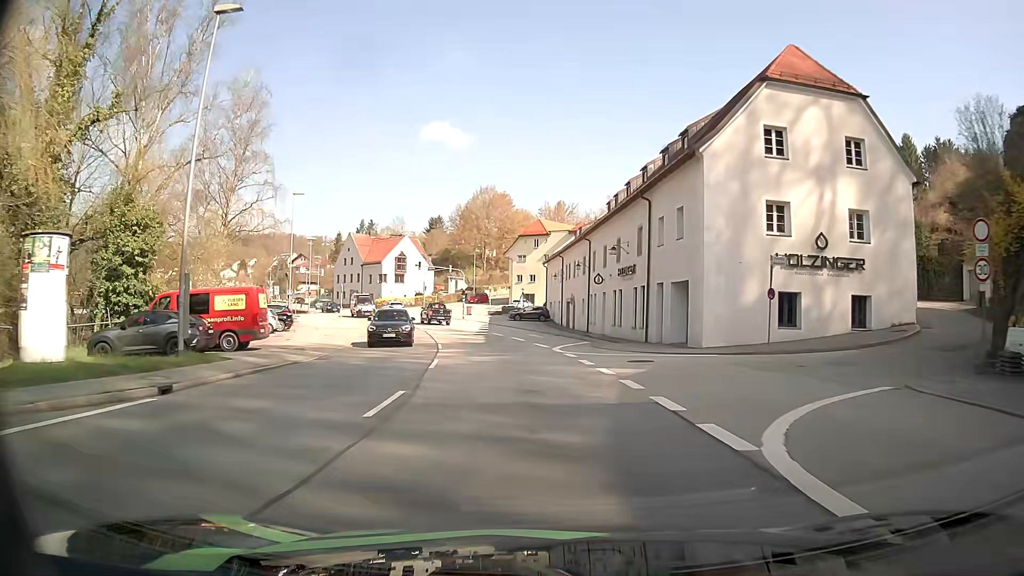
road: primary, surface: asphalt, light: Day
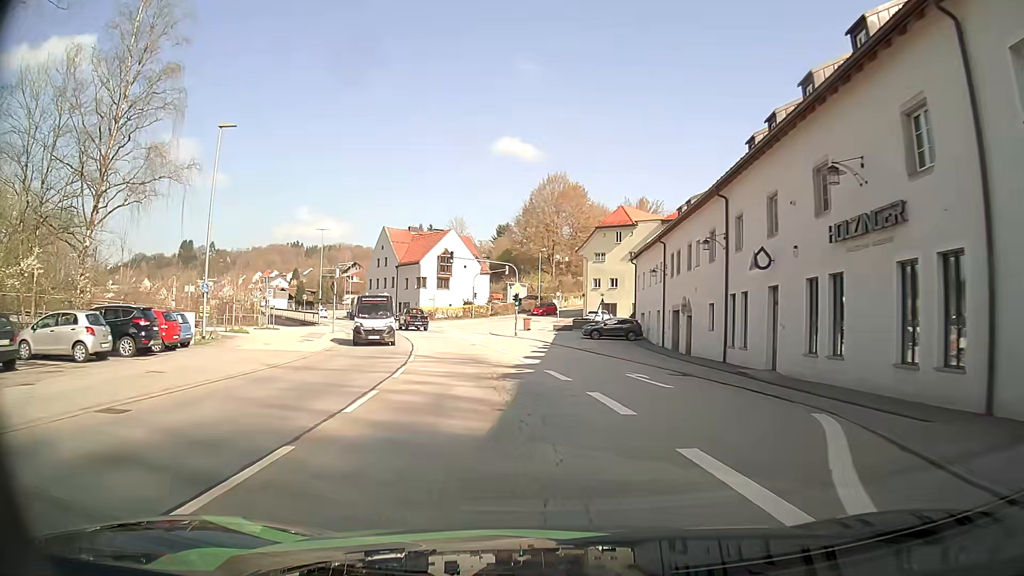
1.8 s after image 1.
(-1.0, +23.0) m; -6°
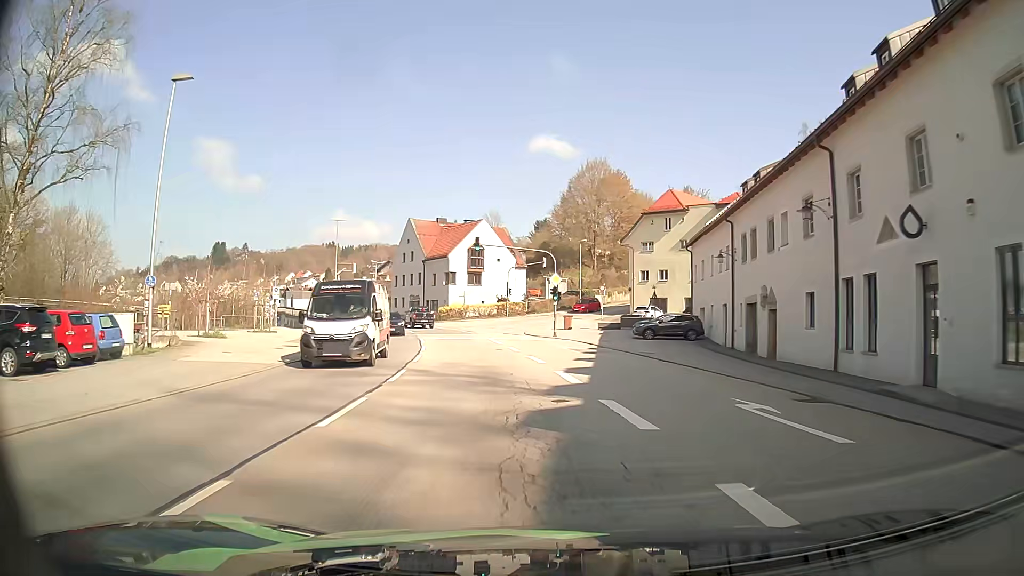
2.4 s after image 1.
(-0.2, +7.7) m; -3°
(0, +10) (-1, +20) (-3, +30) (-6, +39) (-9, +49) (-12, +58) (-16, +68) (-20, +77) (-24, +86) (-29, +95) m
